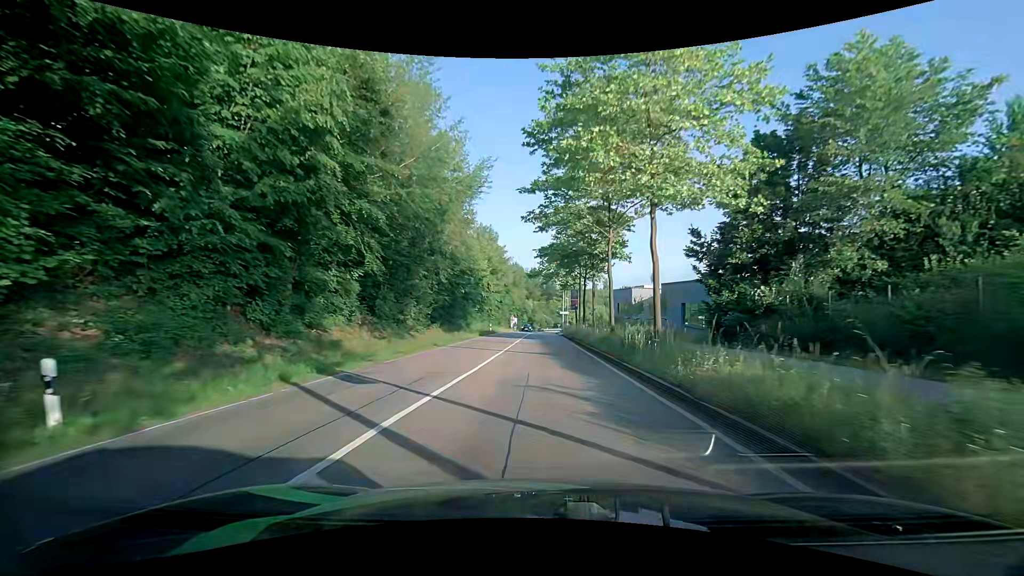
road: secondary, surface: asphalt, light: Day
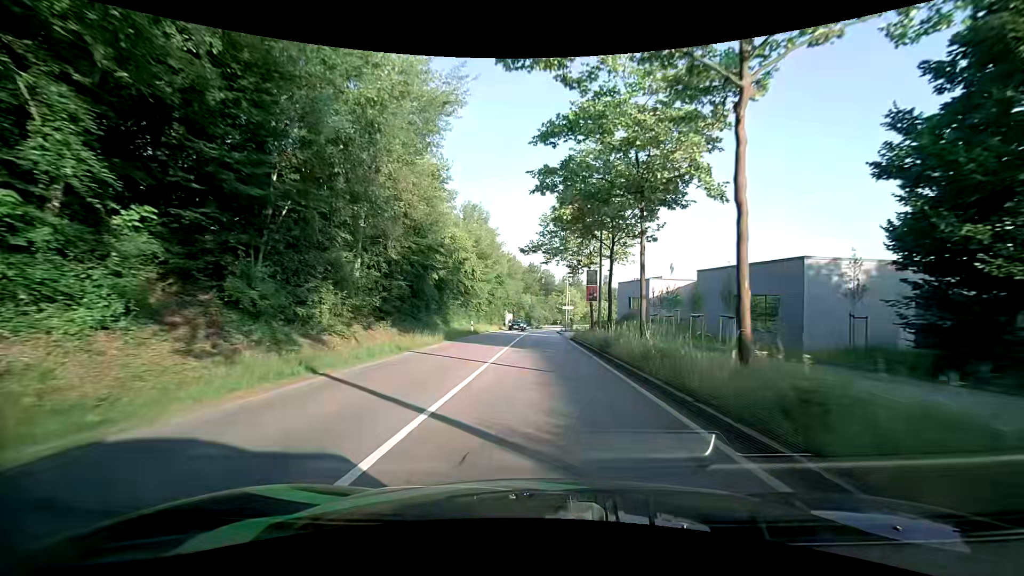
(-0.1, +14.5) m; -1°
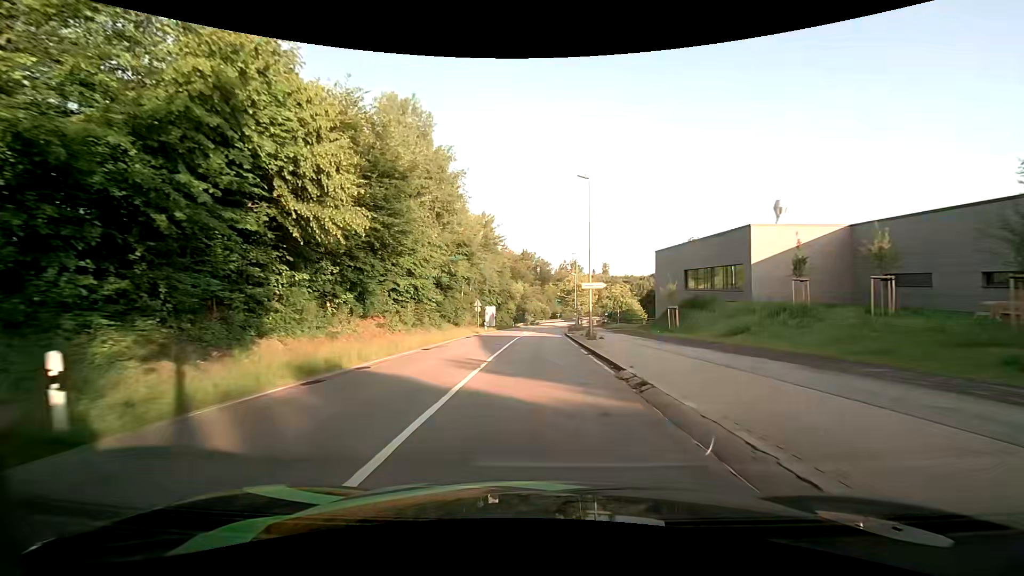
(+0.5, +36.0) m; +1°
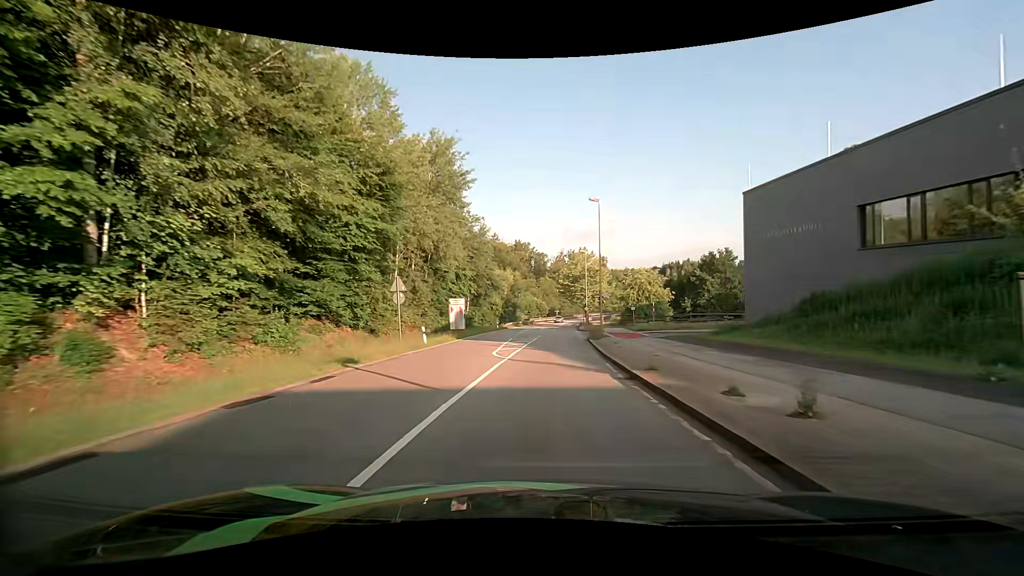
(-0.1, +28.8) m; 0°
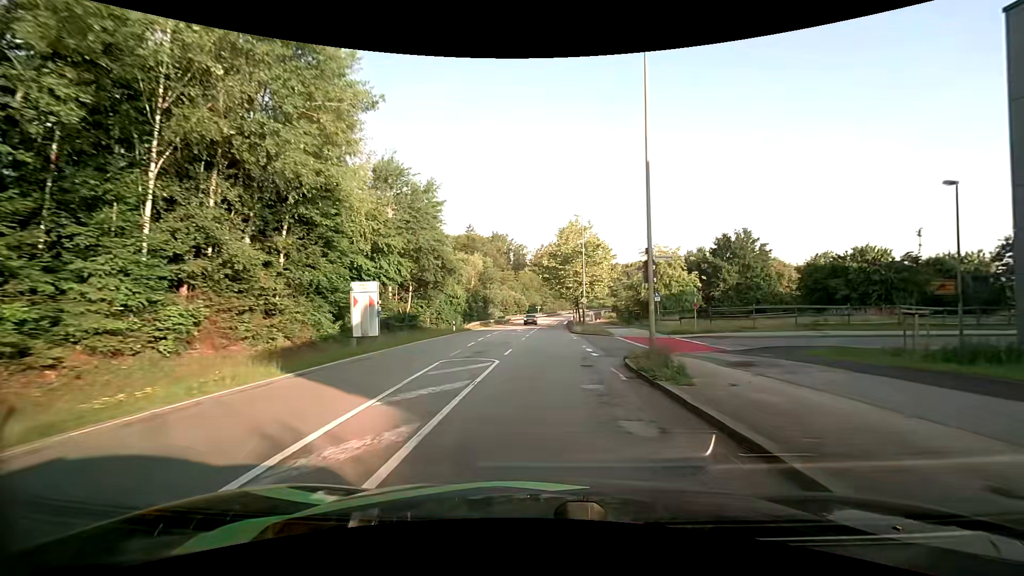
(+0.5, +21.6) m; +3°
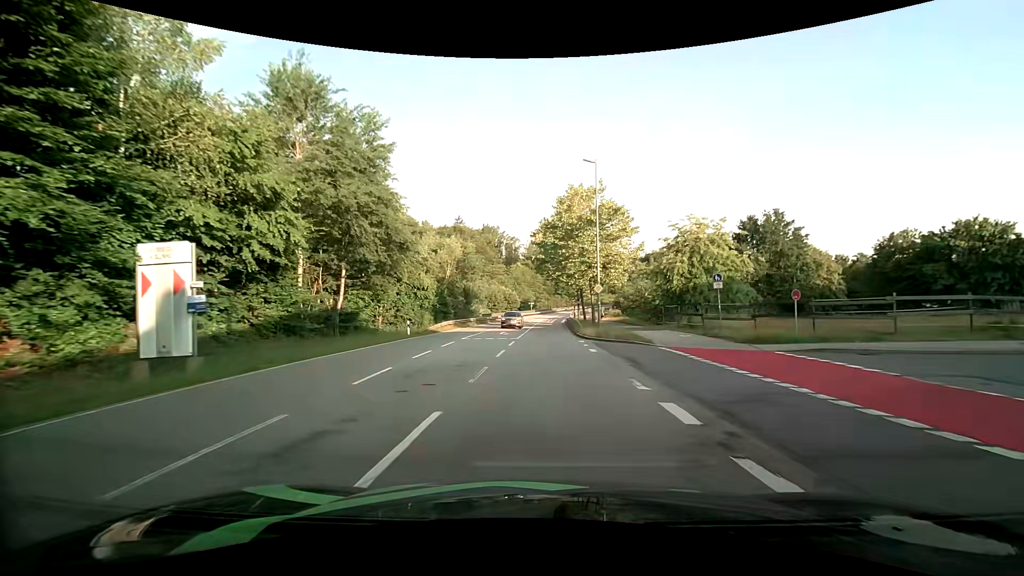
(+0.1, +14.6) m; +1°
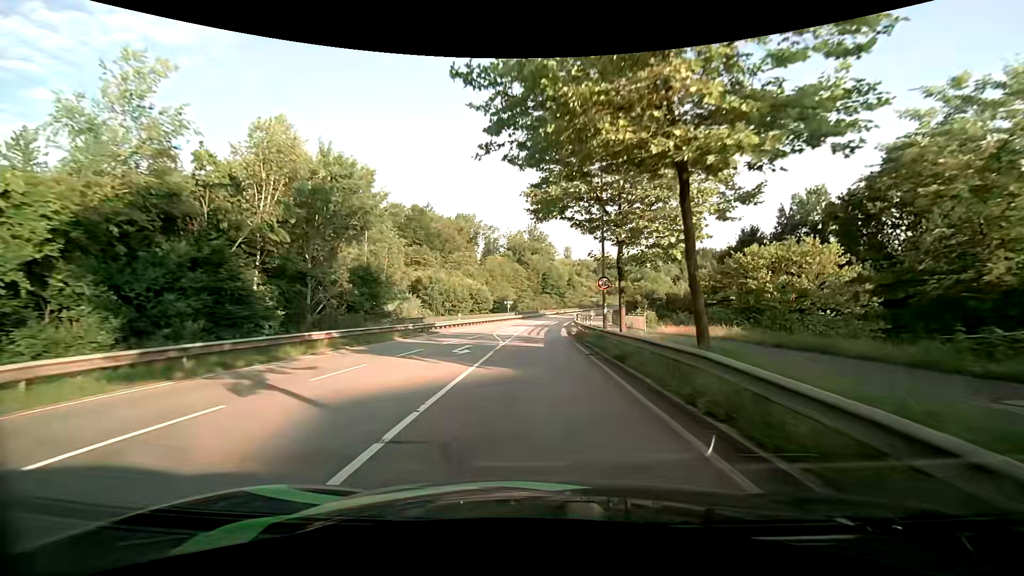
(+0.7, +36.9) m; +1°
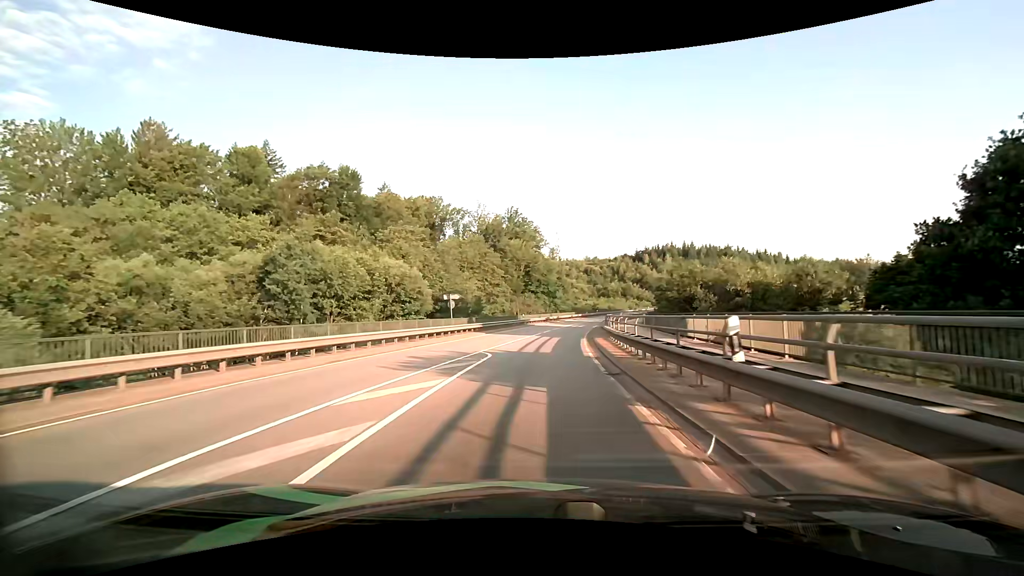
(+0.8, +38.0) m; +2°
(0, +10) (0, +20) (+1, +30) (+2, +40) (+4, +50) (+5, +60) (+7, +69) (+10, +79) (+12, +89) (+16, +98) m
